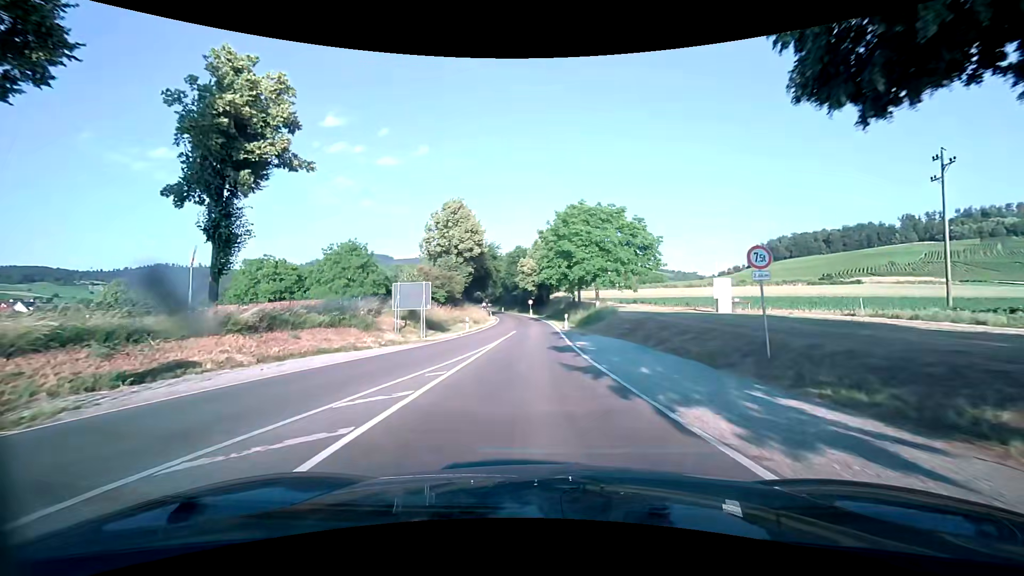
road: tertiary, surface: asphalt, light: Day
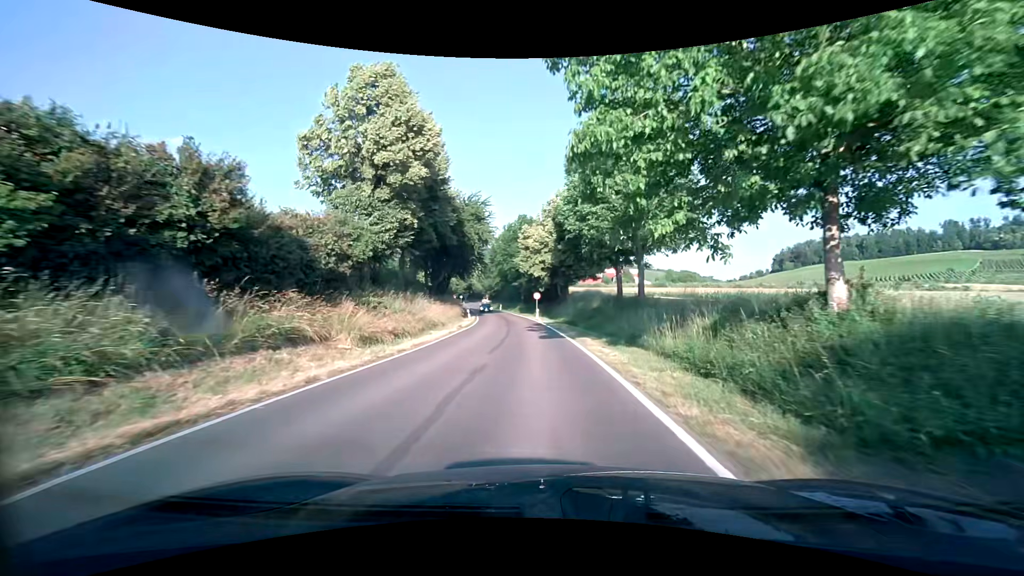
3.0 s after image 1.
(-0.2, +35.7) m; 0°
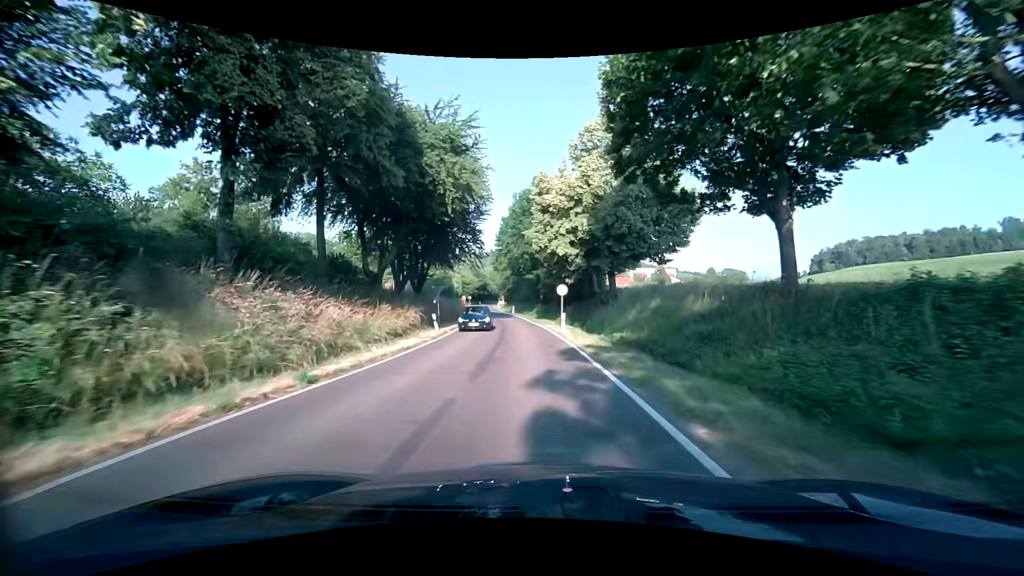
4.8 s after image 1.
(-0.4, +23.6) m; -2°
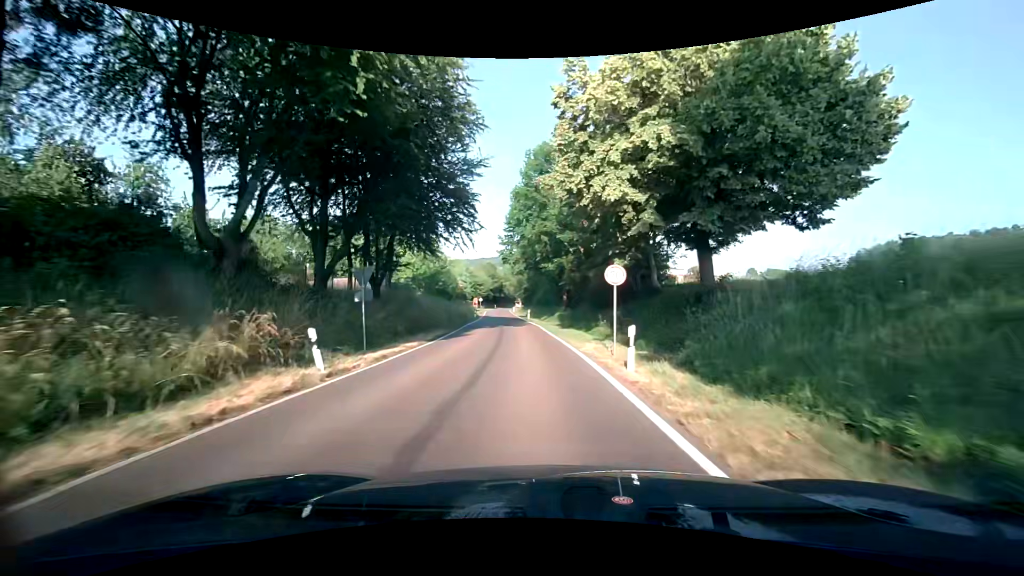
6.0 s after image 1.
(-0.3, +16.2) m; -2°
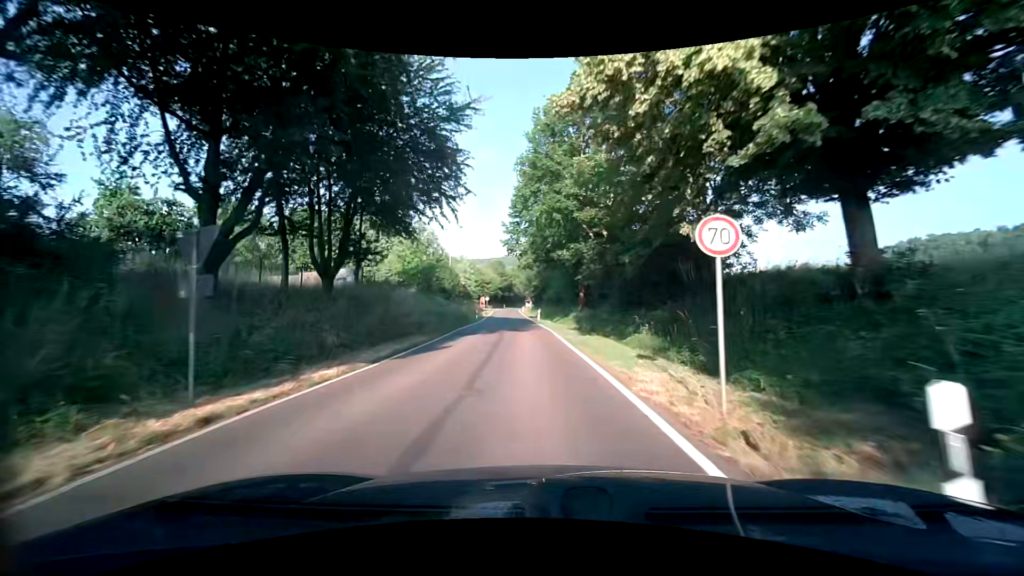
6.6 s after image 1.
(-0.1, +8.2) m; -1°
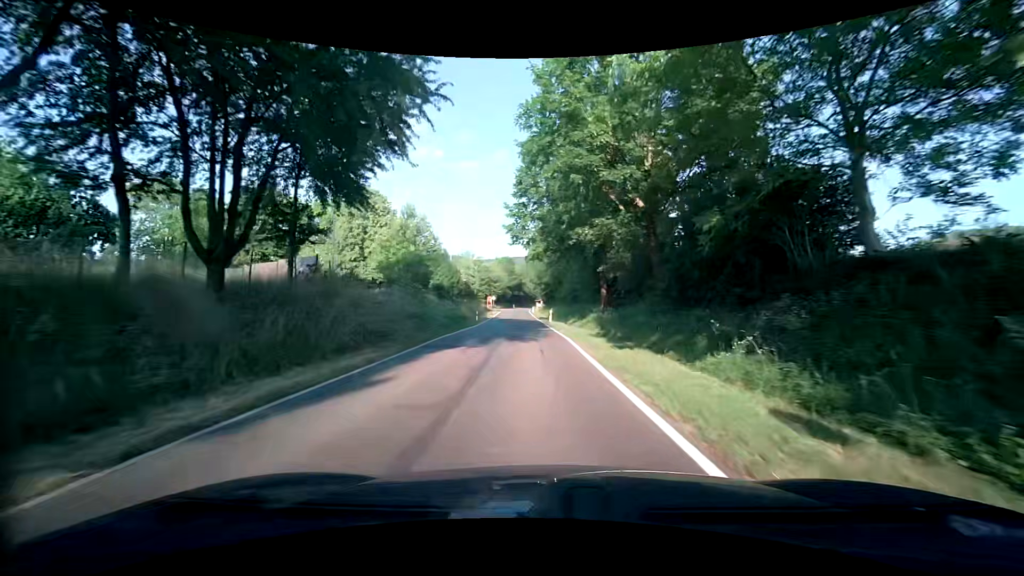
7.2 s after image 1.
(-0.1, +8.3) m; -2°
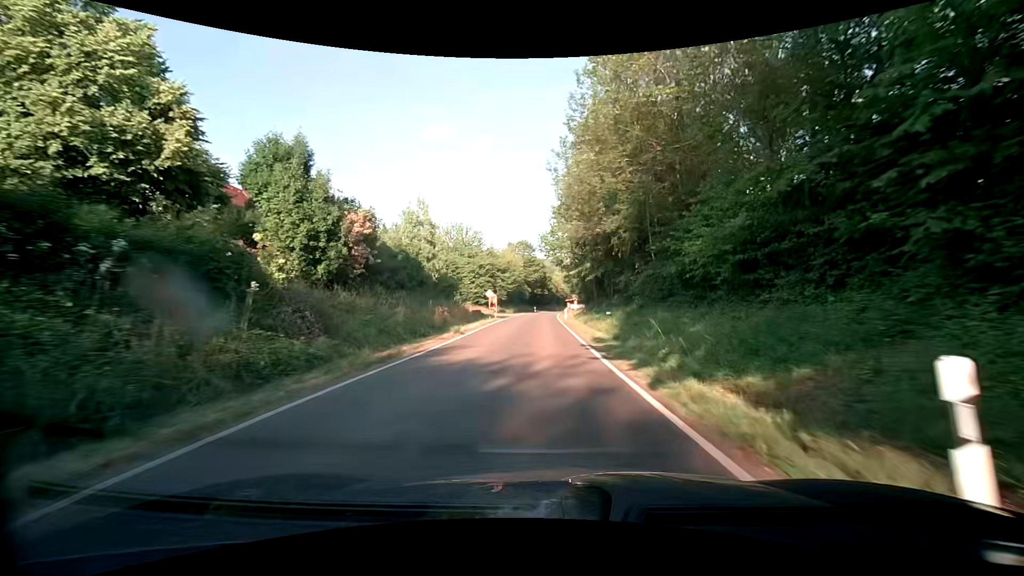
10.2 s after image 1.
(-1.4, +41.8) m; -3°
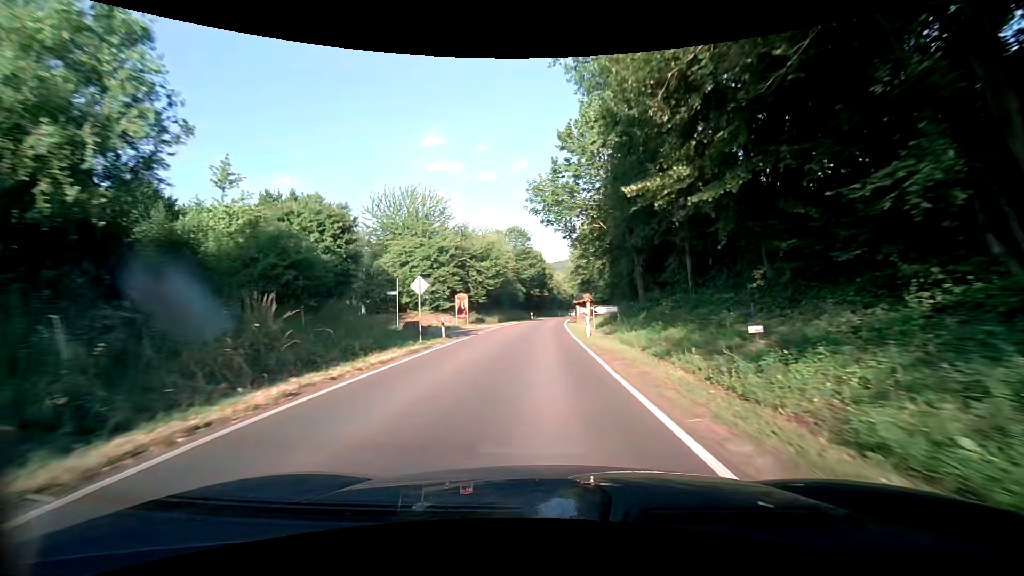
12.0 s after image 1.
(-0.2, +25.3) m; 0°
(0, +10) (0, +20) (0, +30) (0, +40) (+1, +50) (+1, +60) (+2, +70) (+2, +80) (+3, +90) (+4, +100) m
